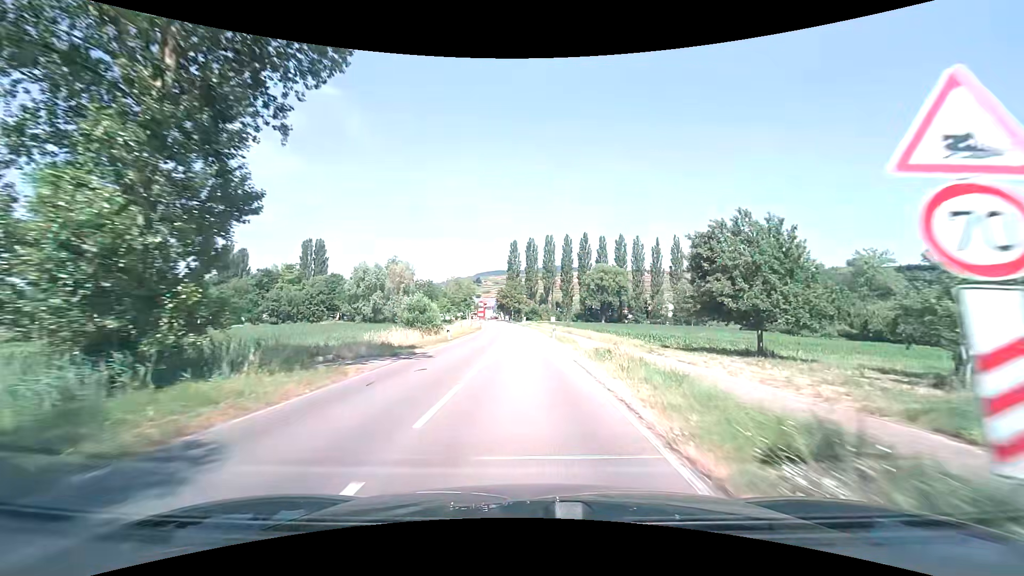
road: tertiary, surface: asphalt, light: Day
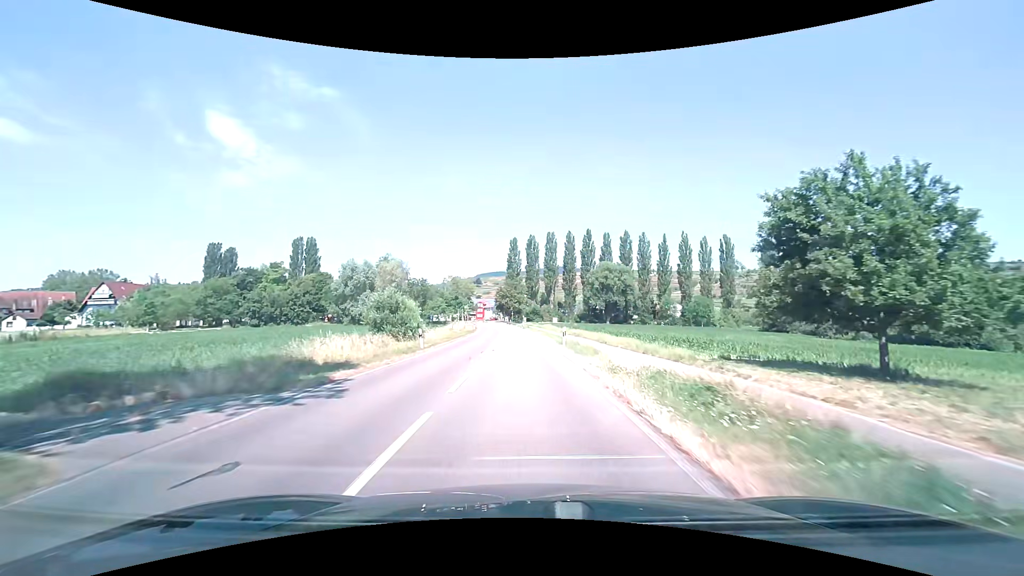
(0.0, +9.0) m; 0°
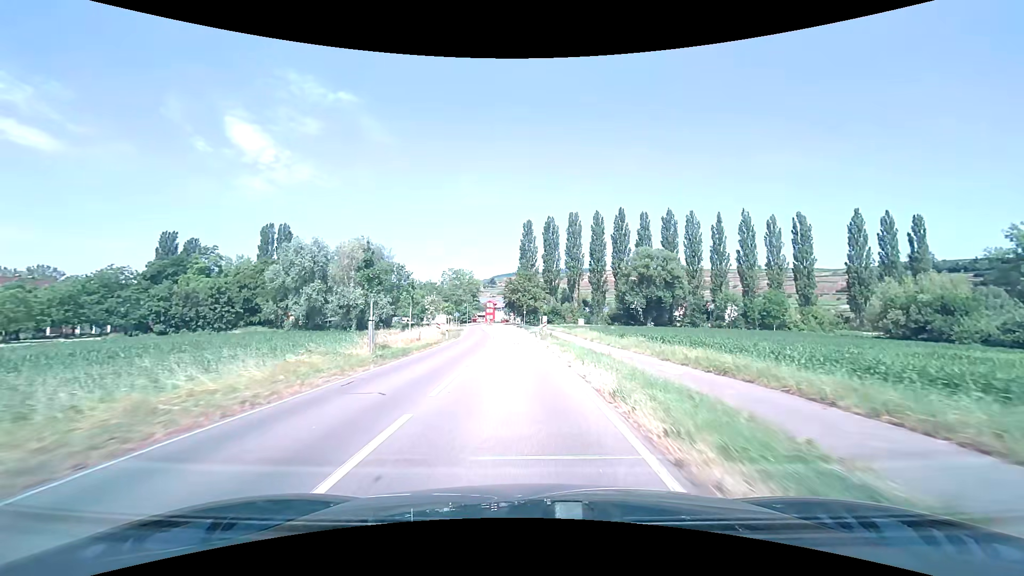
(-0.3, +36.2) m; -2°
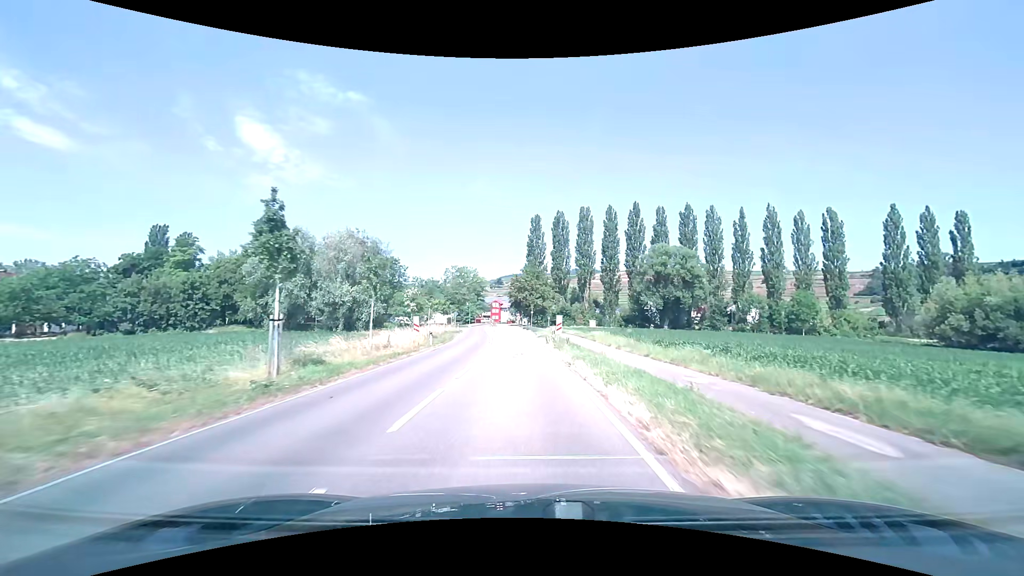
(-0.1, +9.1) m; -1°
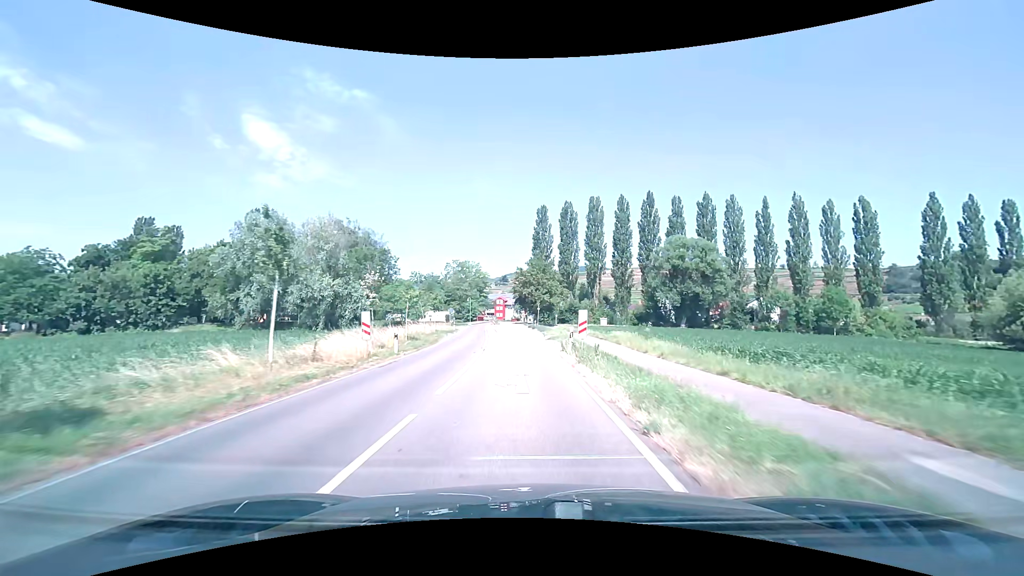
(0.0, +9.1) m; -1°
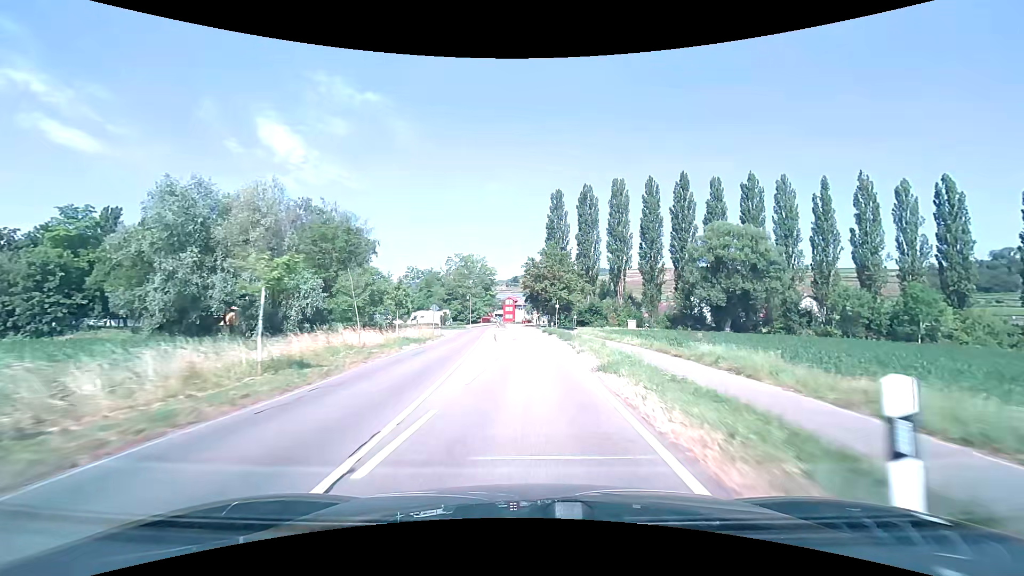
(-0.2, +18.2) m; -1°
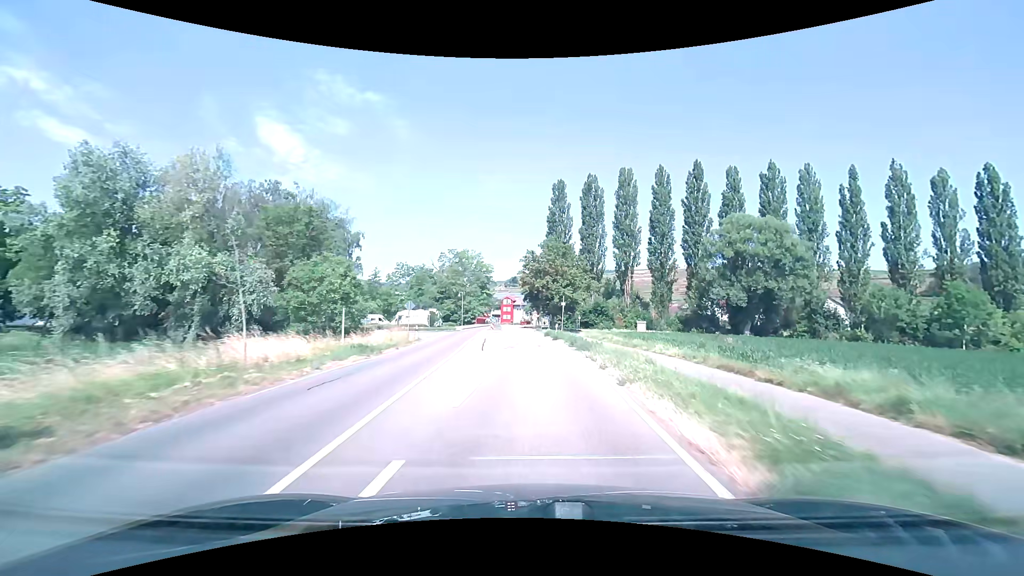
(0.0, +9.1) m; 0°
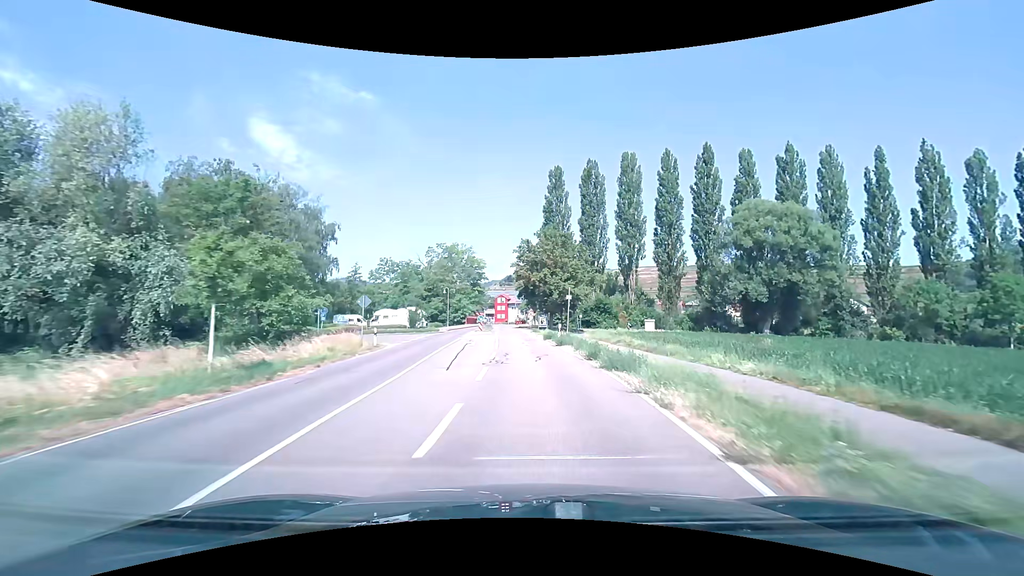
(+0.1, +8.9) m; +1°
(0, +10) (0, +20) (0, +30) (-1, +40) (-1, +50) (-2, +60) (-3, +70) (-3, +80) (-3, +90) (-3, +100) m
